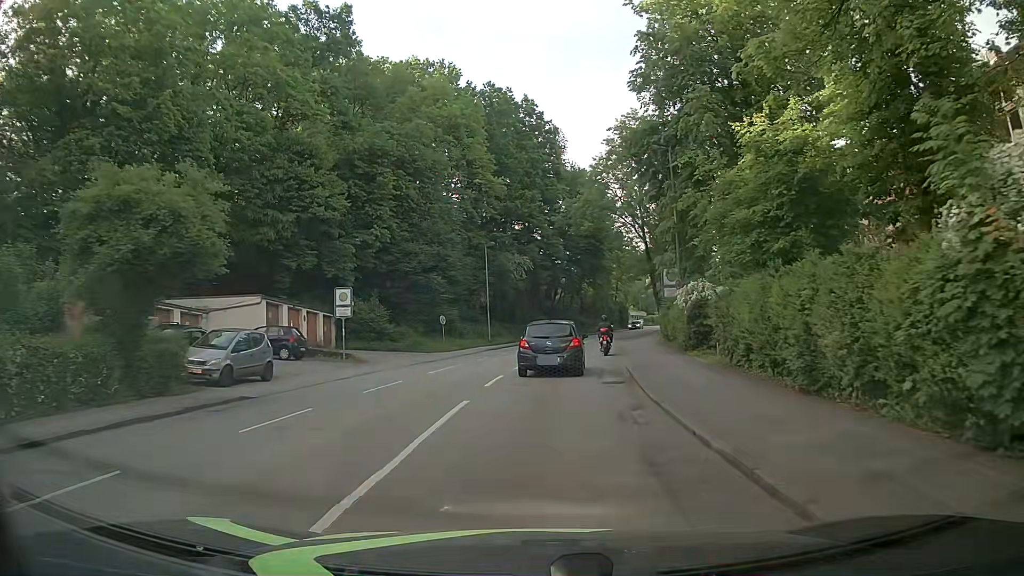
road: tertiary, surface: asphalt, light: Day
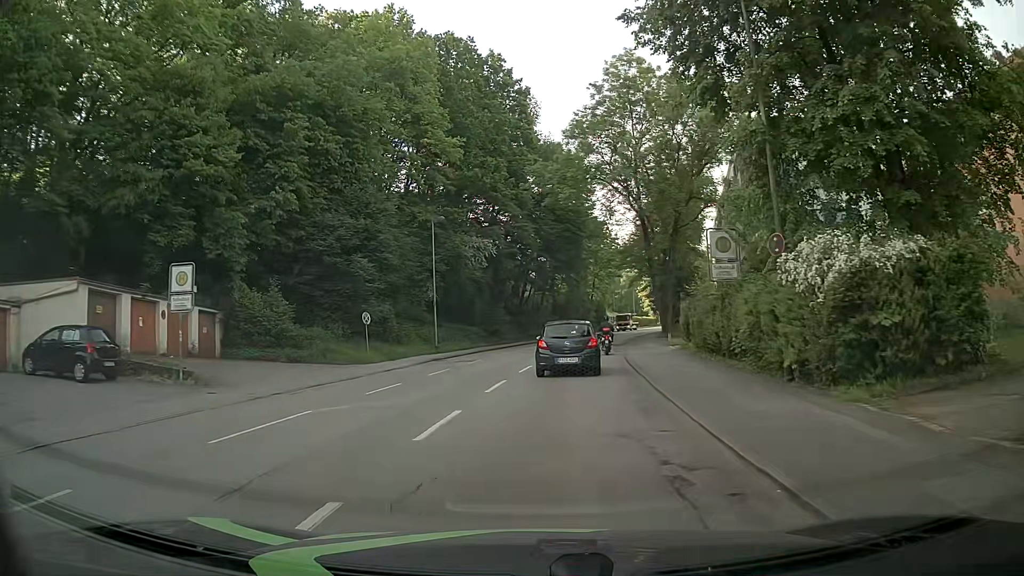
(+0.2, +13.1) m; +3°
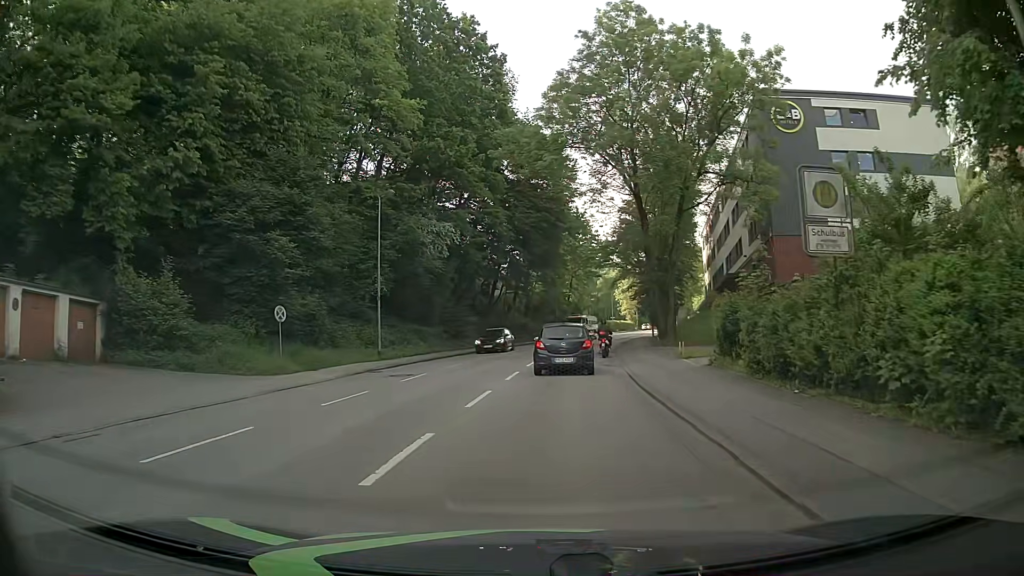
(0.0, +8.2) m; +2°
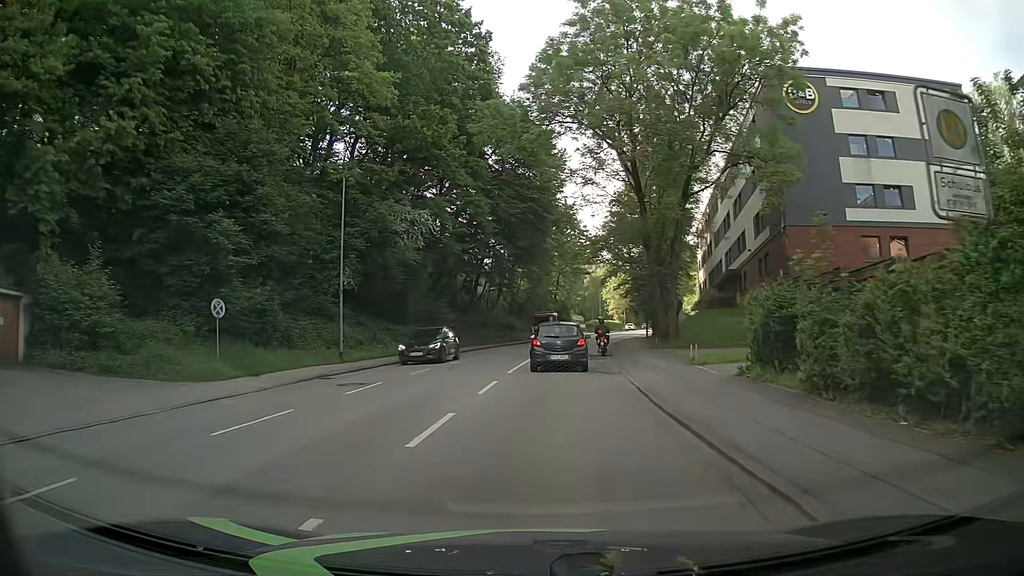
(0.0, +4.1) m; +1°
